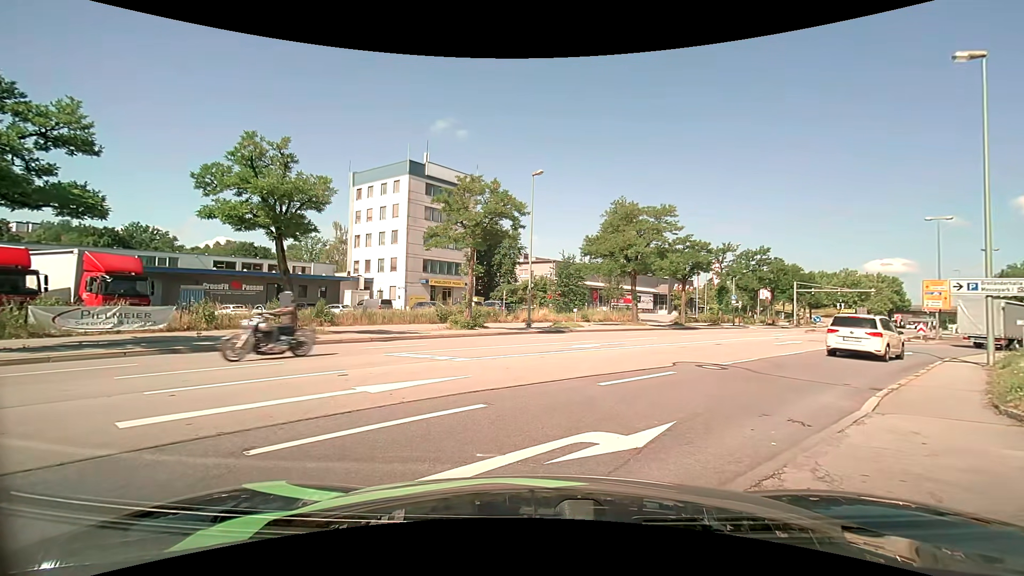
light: Day
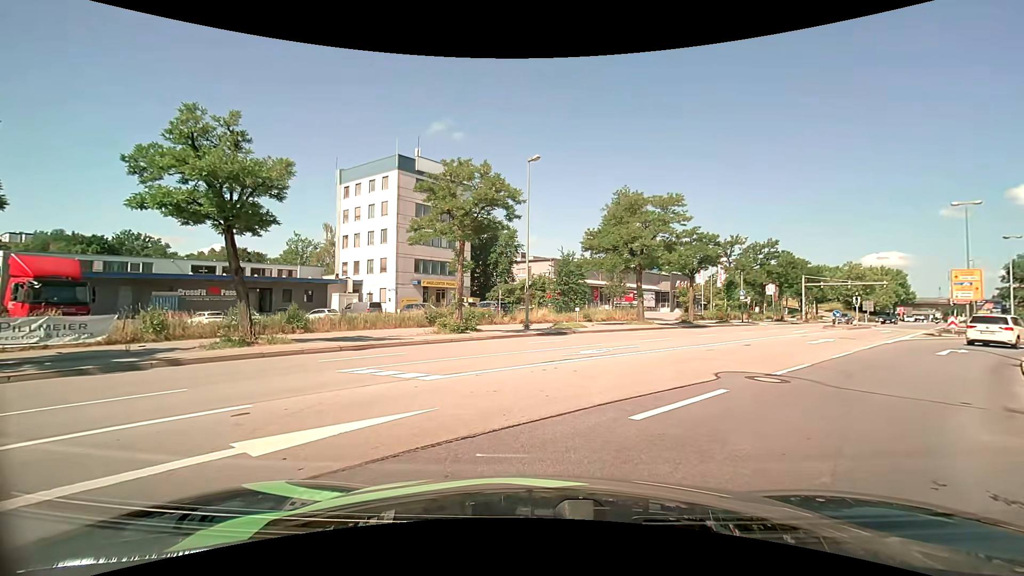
(0.0, +3.2) m; +3°
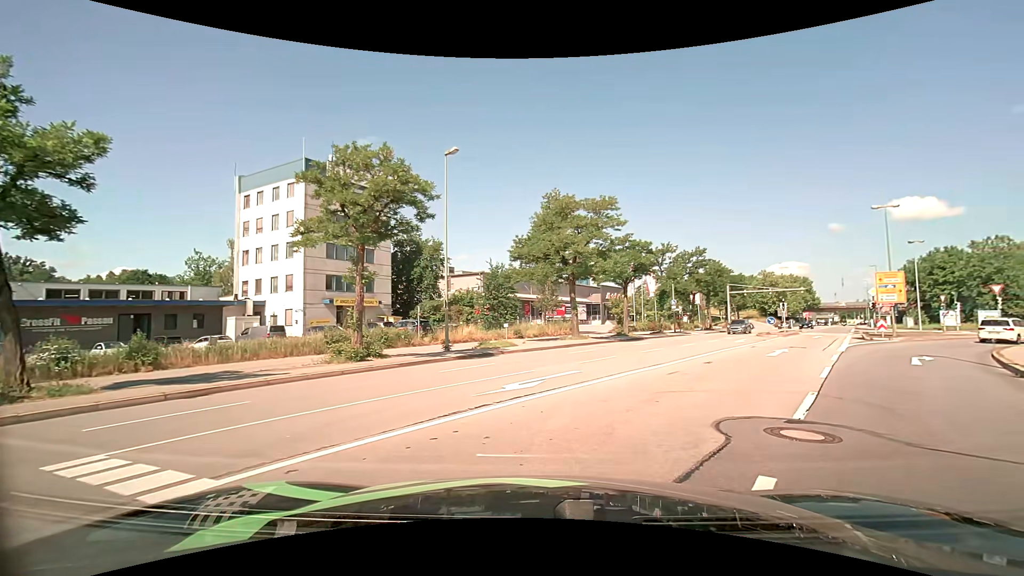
(+0.2, +4.4) m; +6°
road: service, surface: asphalt
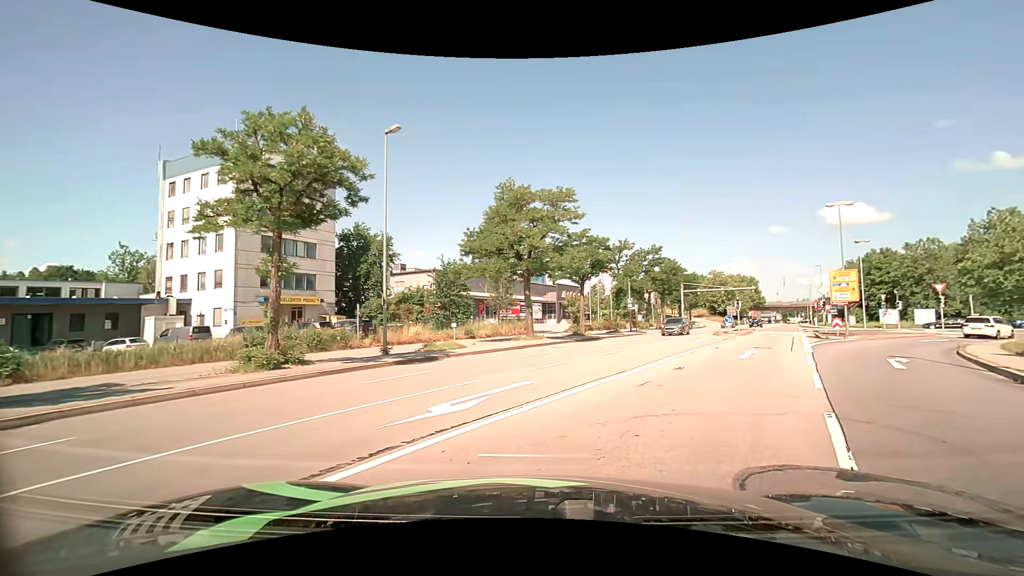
(+0.1, +2.6) m; +4°
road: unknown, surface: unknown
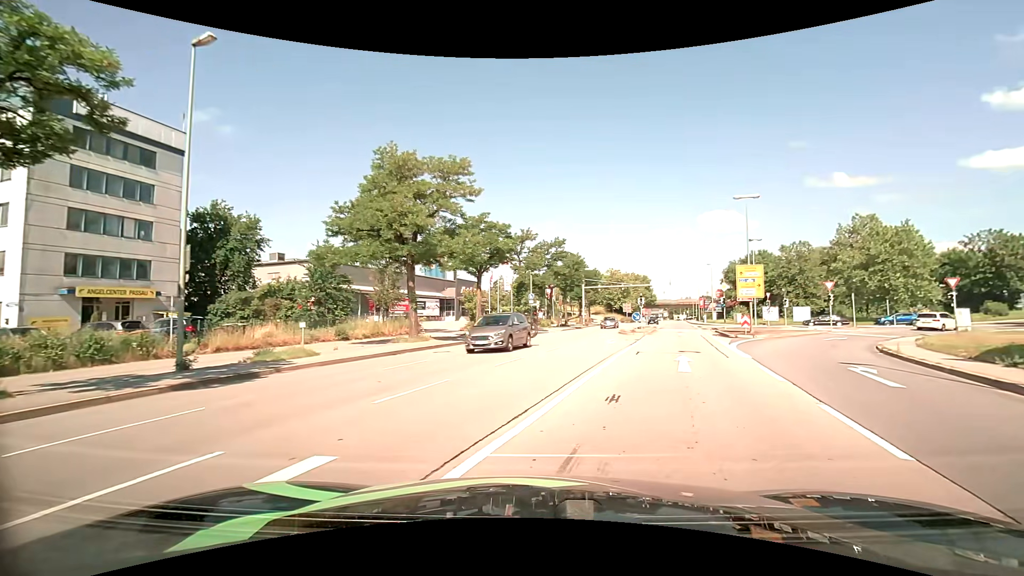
(+0.6, +5.9) m; +11°
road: primary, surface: asphalt
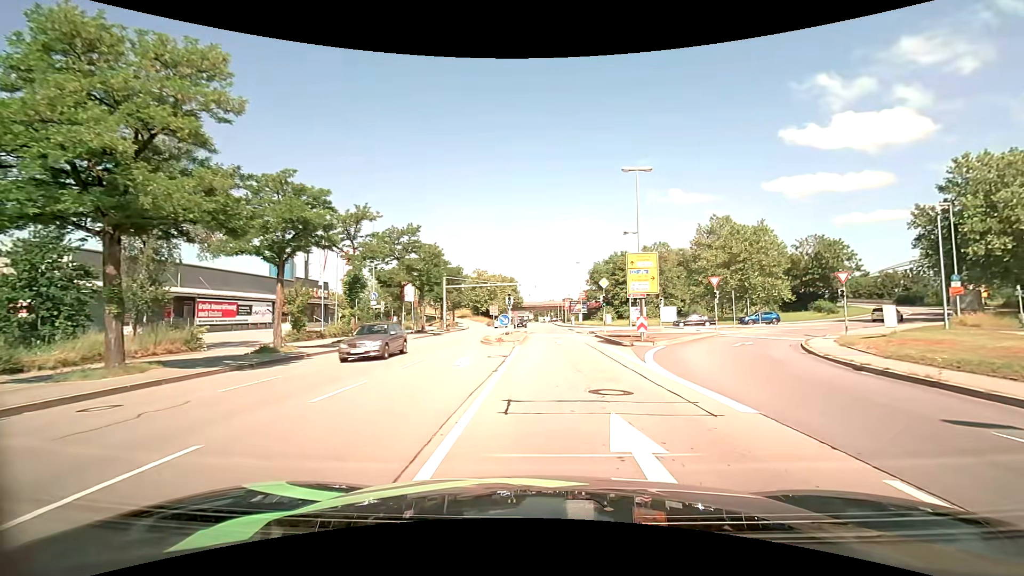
(+1.6, +10.5) m; +16°
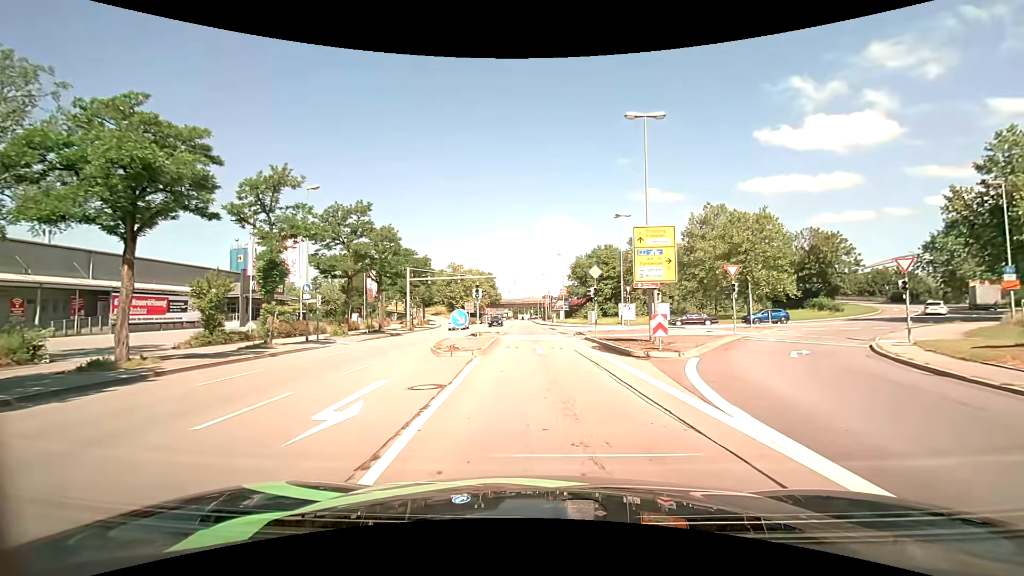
(+0.2, +8.1) m; +2°
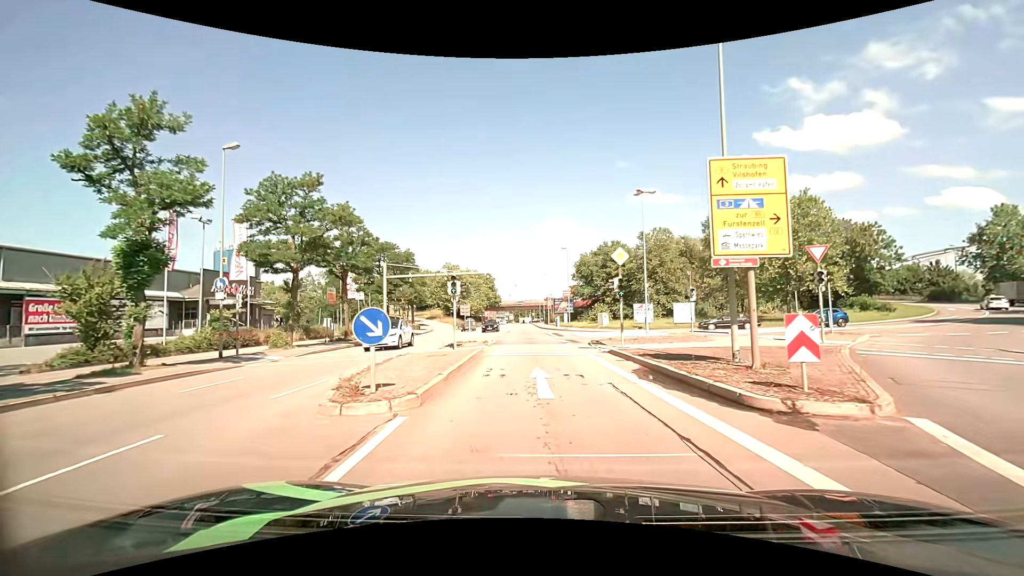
(0.0, +9.3) m; 0°
(0, +10) (0, +20) (-1, +30) (-1, +40) (-2, +50) (-2, +60) (-3, +70) (-3, +80) (-3, +90) (-4, +100) m
